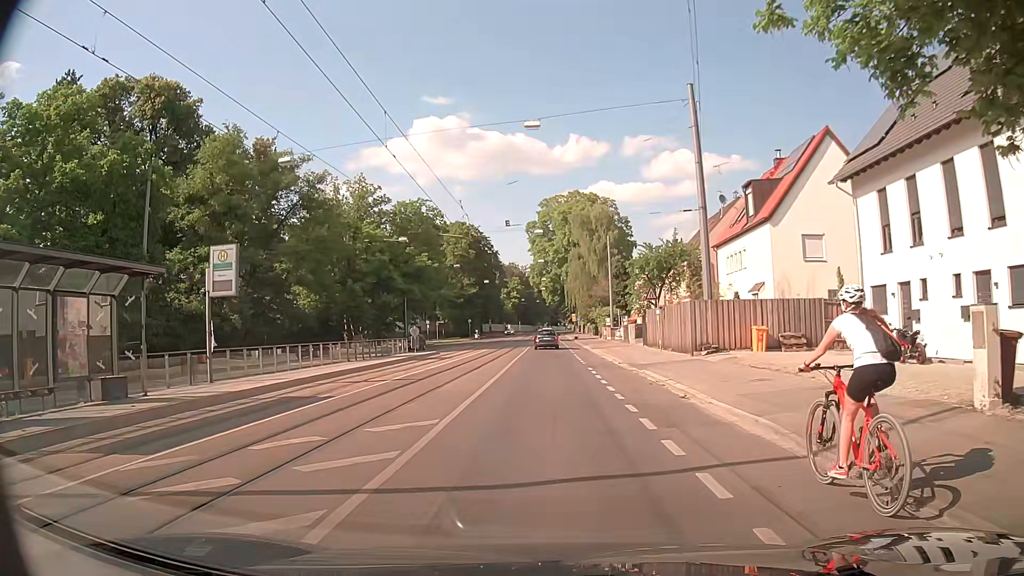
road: secondary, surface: asphalt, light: Day
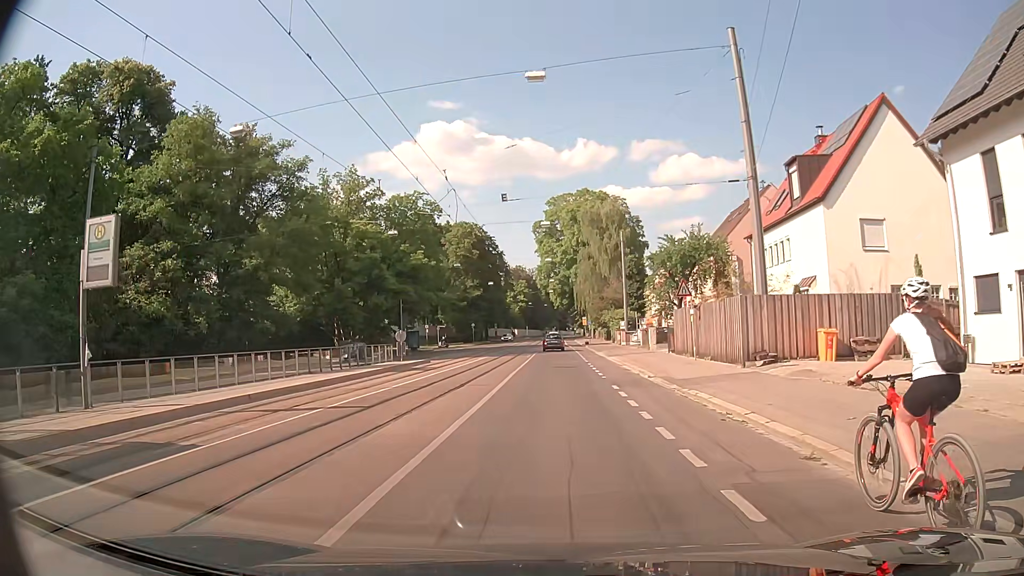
(+0.1, +6.5) m; 0°
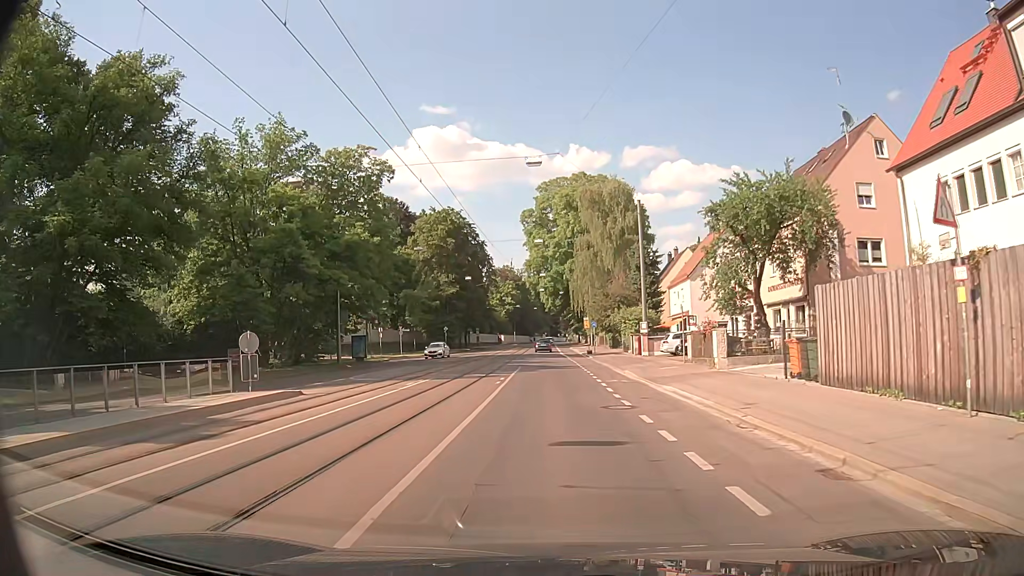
(-0.3, +19.8) m; +1°
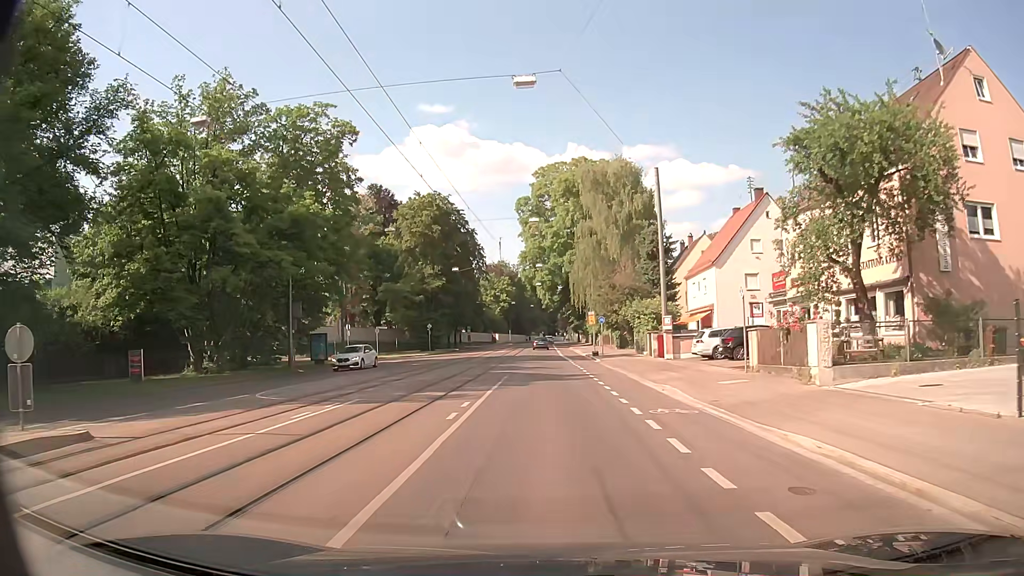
(-0.1, +10.1) m; 0°
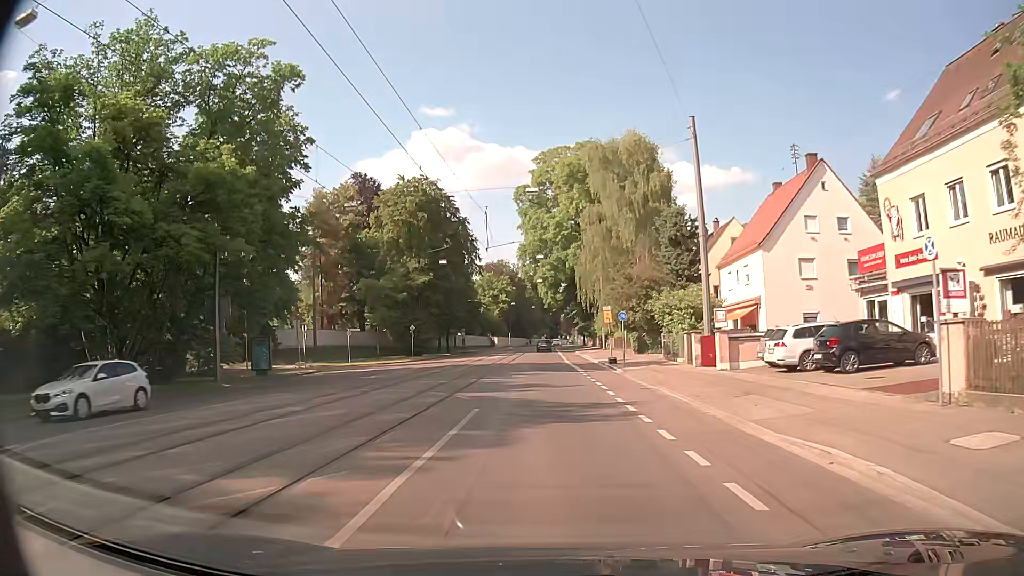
(-0.1, +10.9) m; -1°
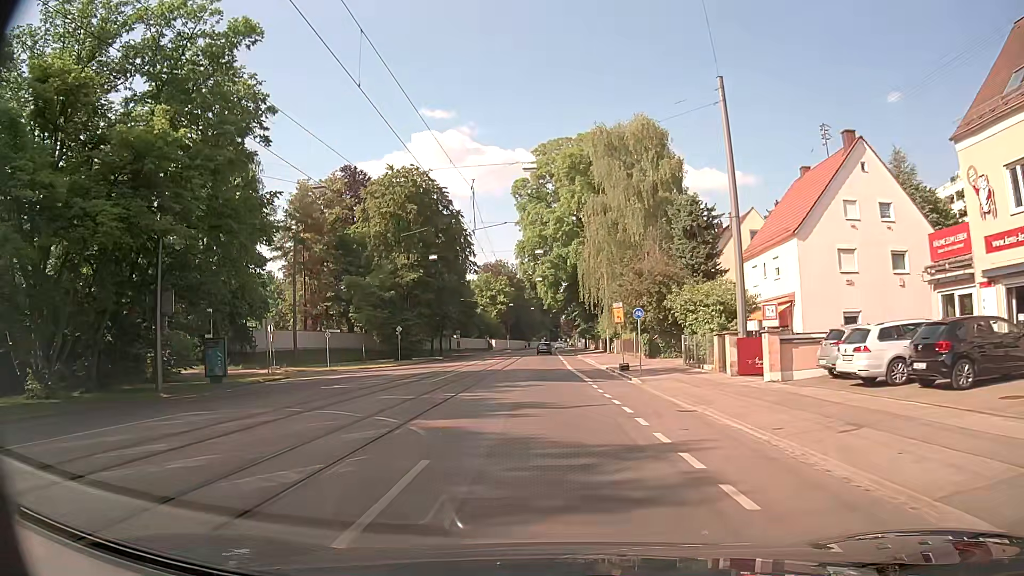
(0.0, +5.9) m; 0°
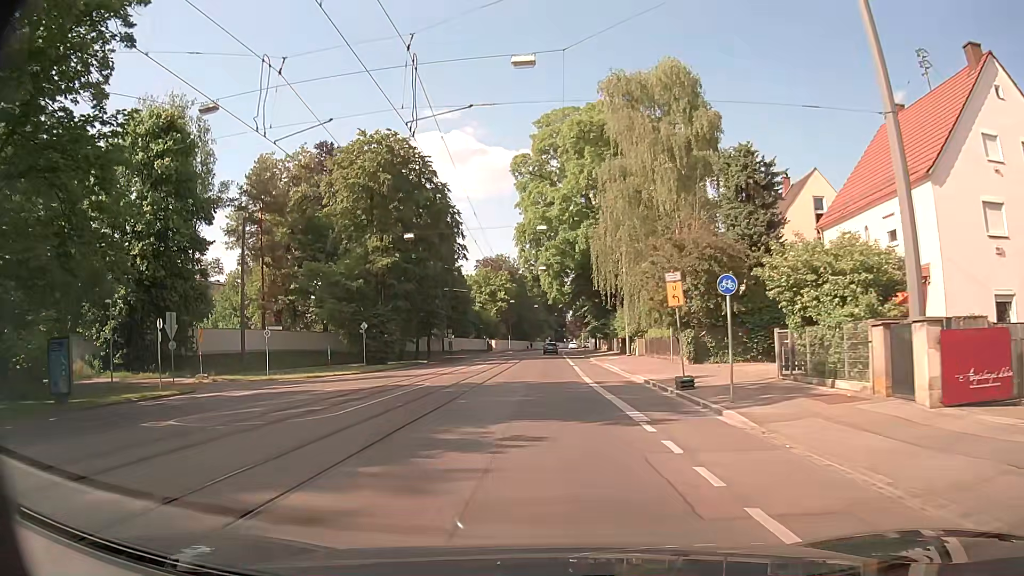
(0.0, +13.0) m; 0°
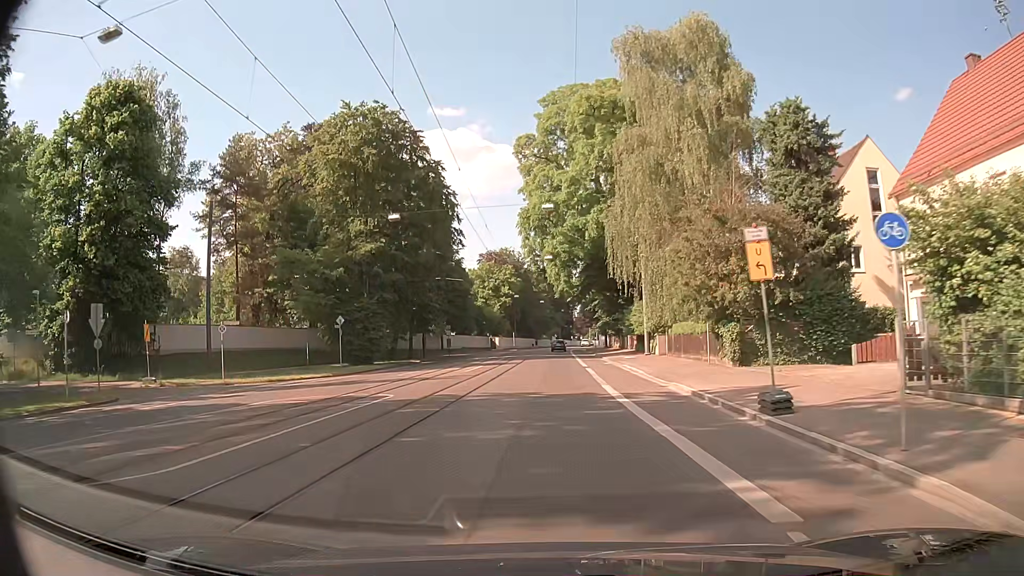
(0.0, +6.9) m; -1°
